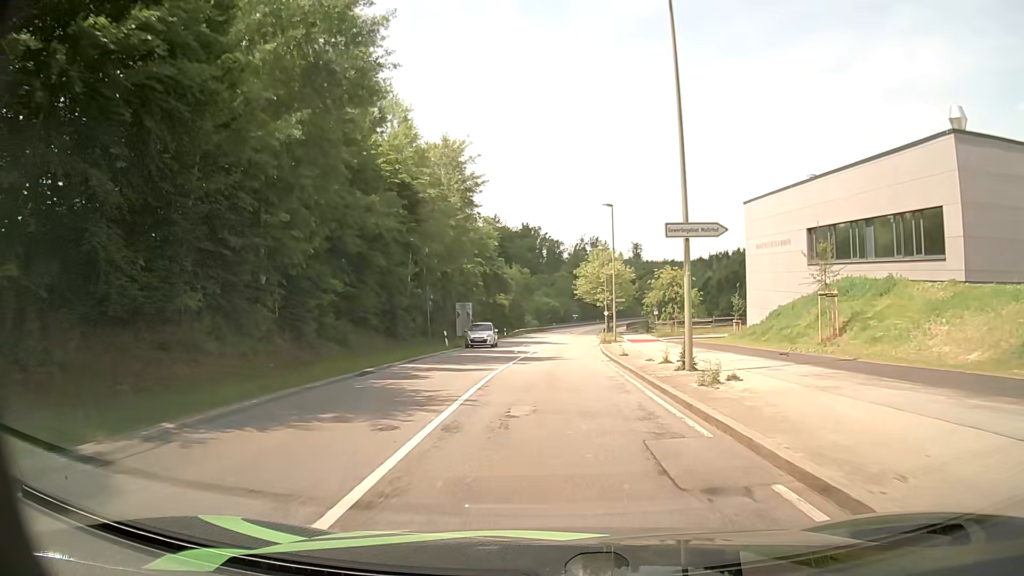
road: secondary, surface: asphalt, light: Day
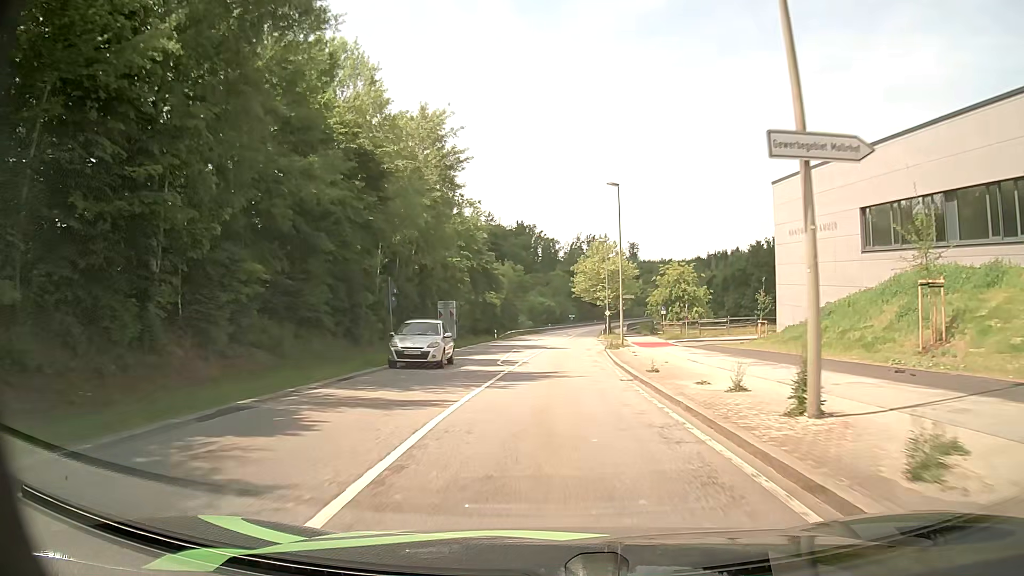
(0.0, +7.8) m; 0°
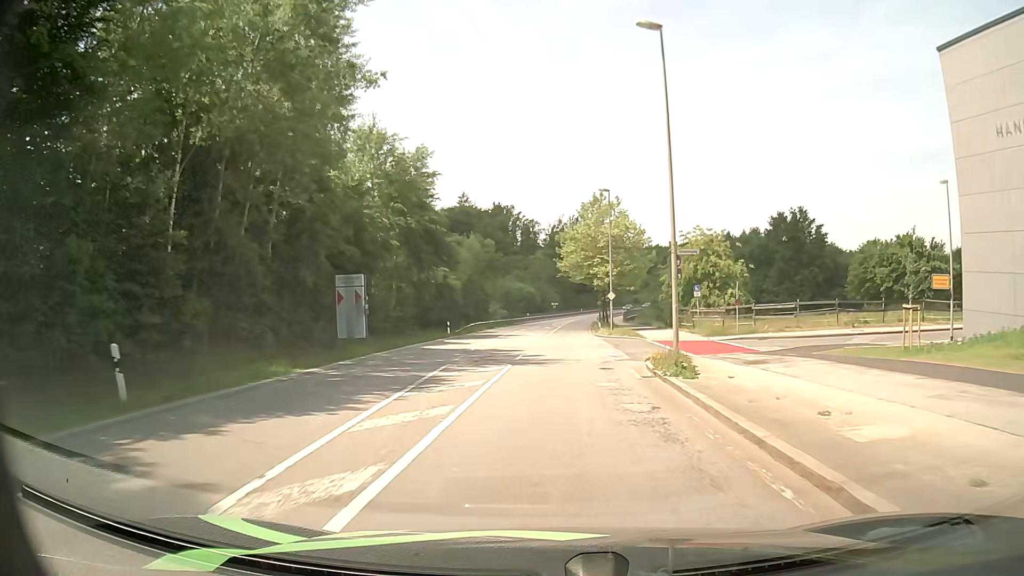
(+0.5, +22.6) m; +2°
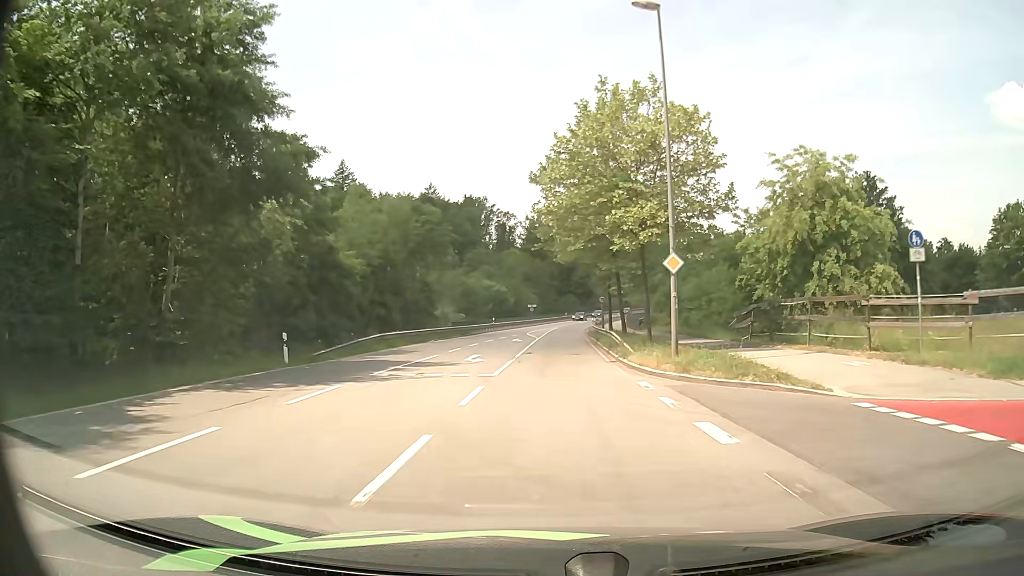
(+0.6, +29.6) m; +2°
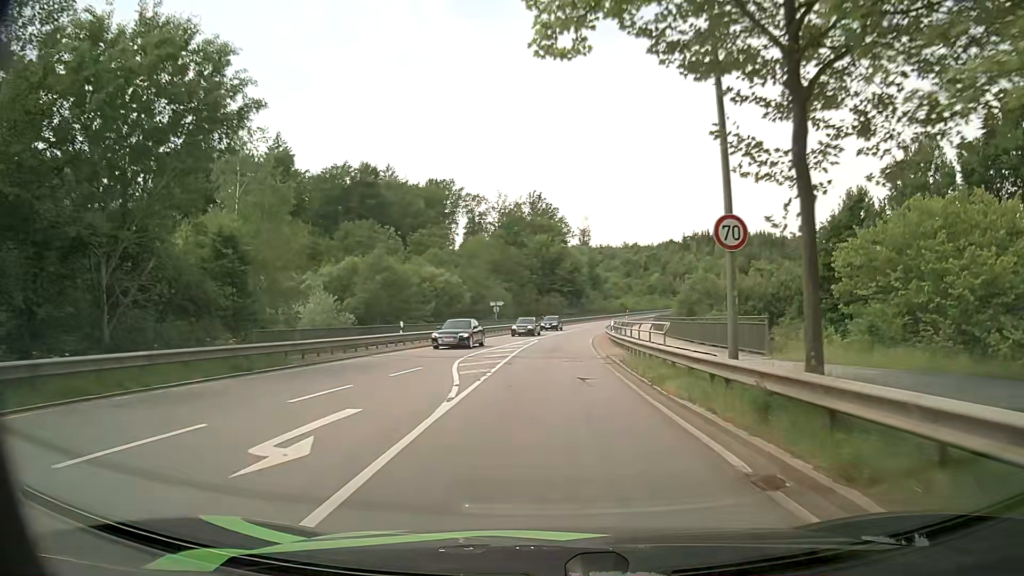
(+0.6, +37.3) m; +1°
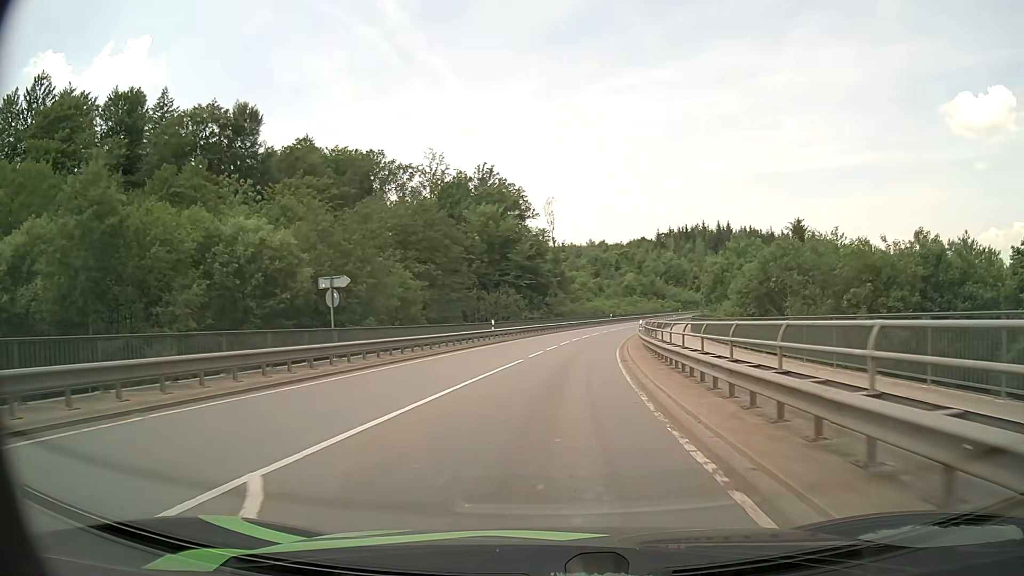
(+1.2, +39.2) m; +4°
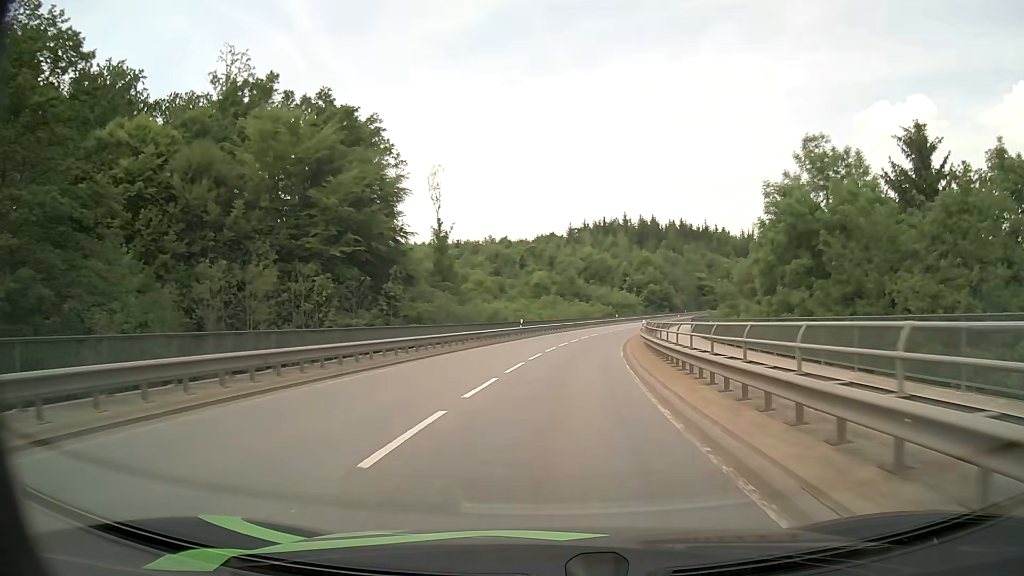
(+3.2, +43.4) m; +8°
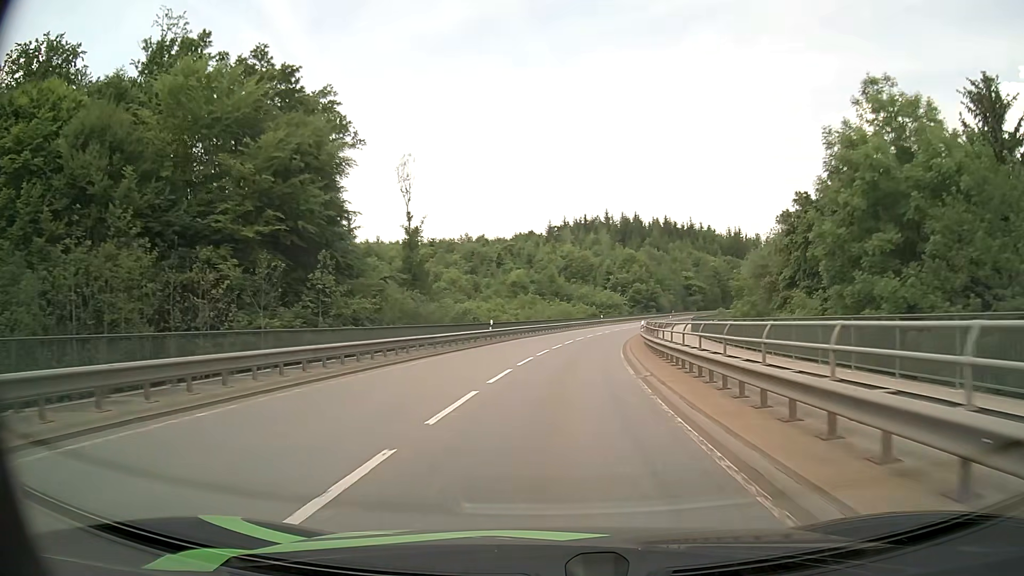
(+0.2, +9.2) m; +2°
(0, +10) (+1, +20) (+2, +30) (+3, +40) (+4, +50) (+6, +60) (+8, +69) (+11, +79) (+14, +89) (+17, +98) m
